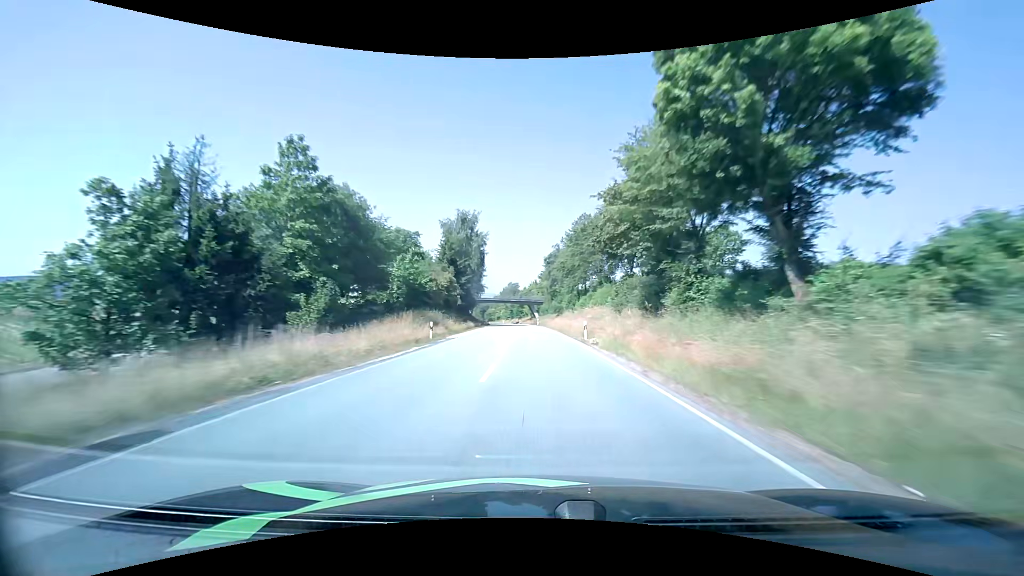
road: primary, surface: asphalt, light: Day
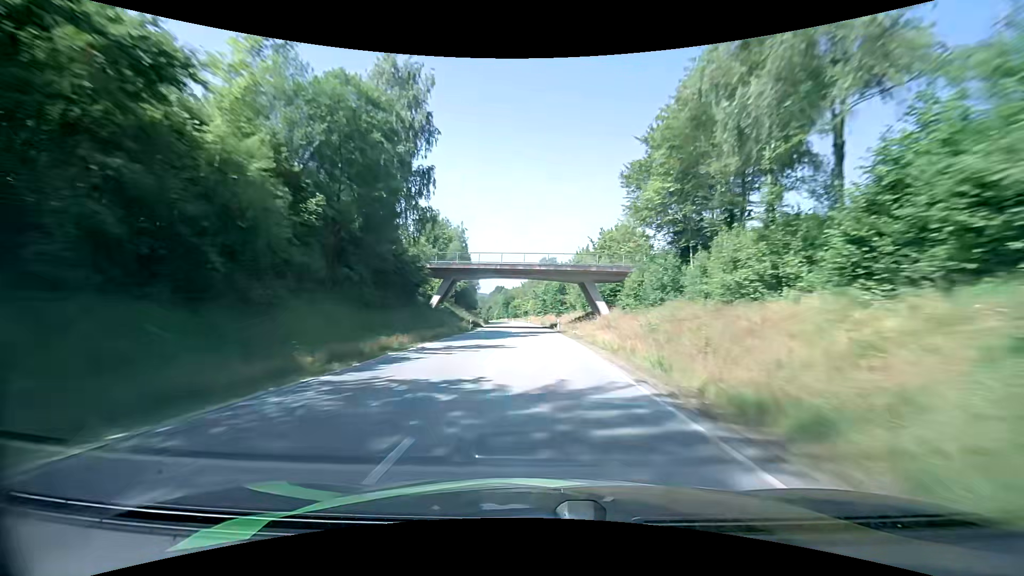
(-2.8, +79.4) m; -4°
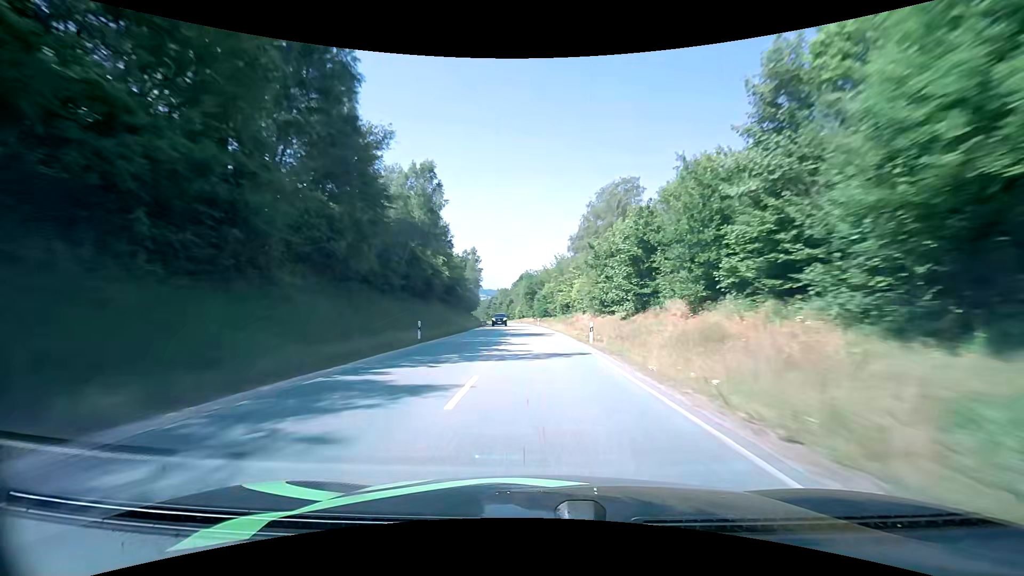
(-3.3, +78.3) m; -4°
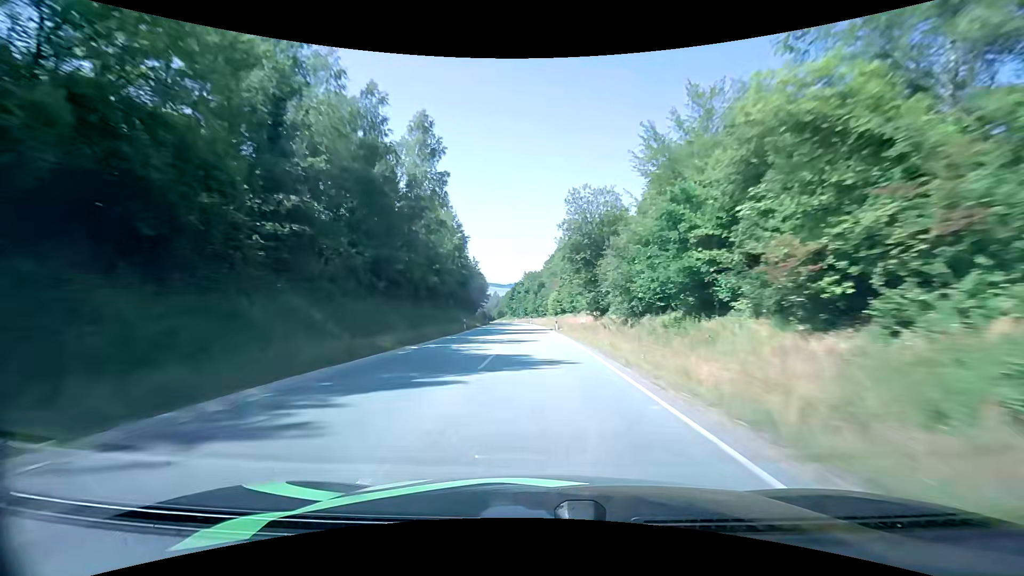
(-3.3, +78.0) m; -5°
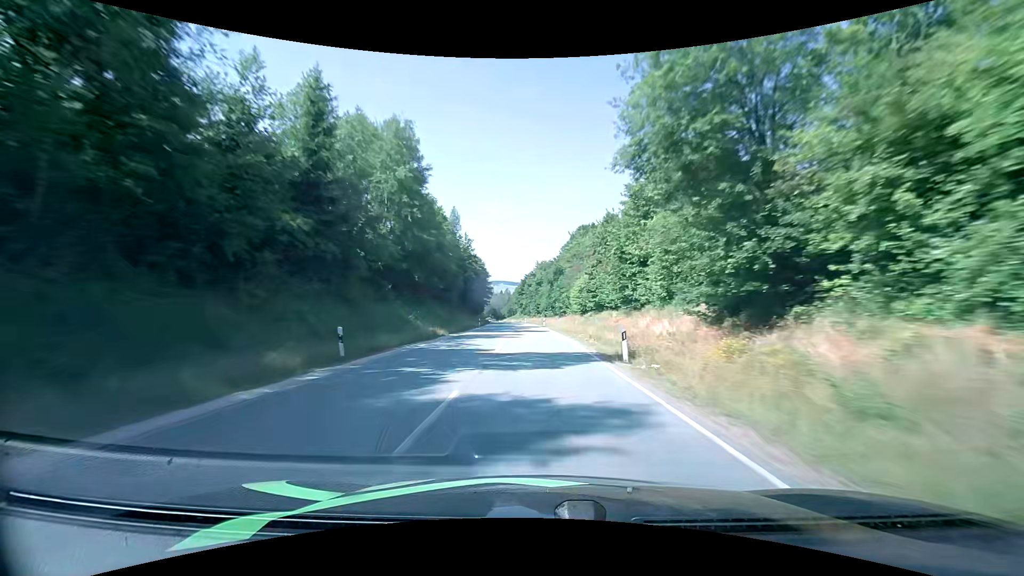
(-0.3, +31.1) m; -1°
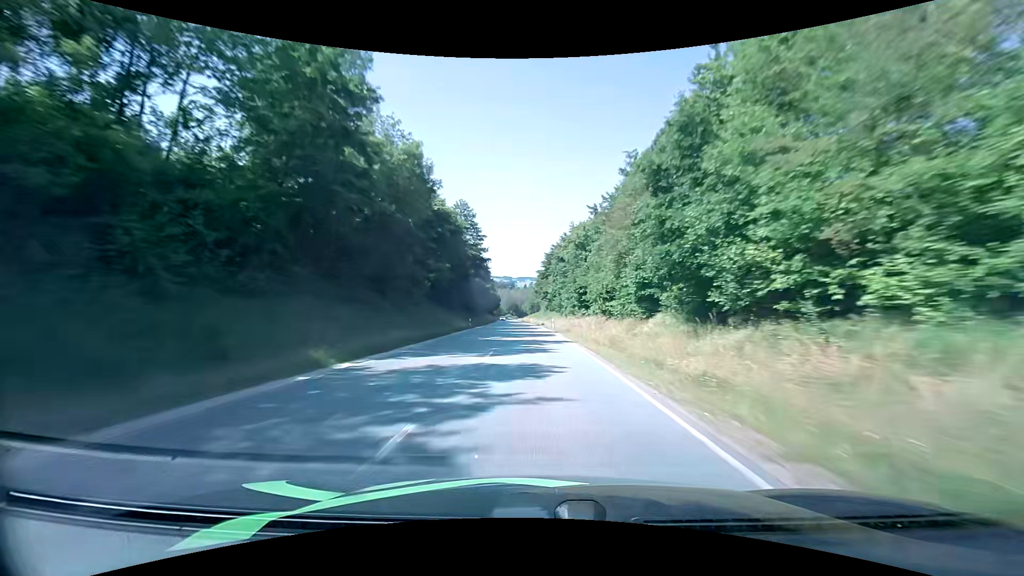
(-1.4, +62.1) m; -2°
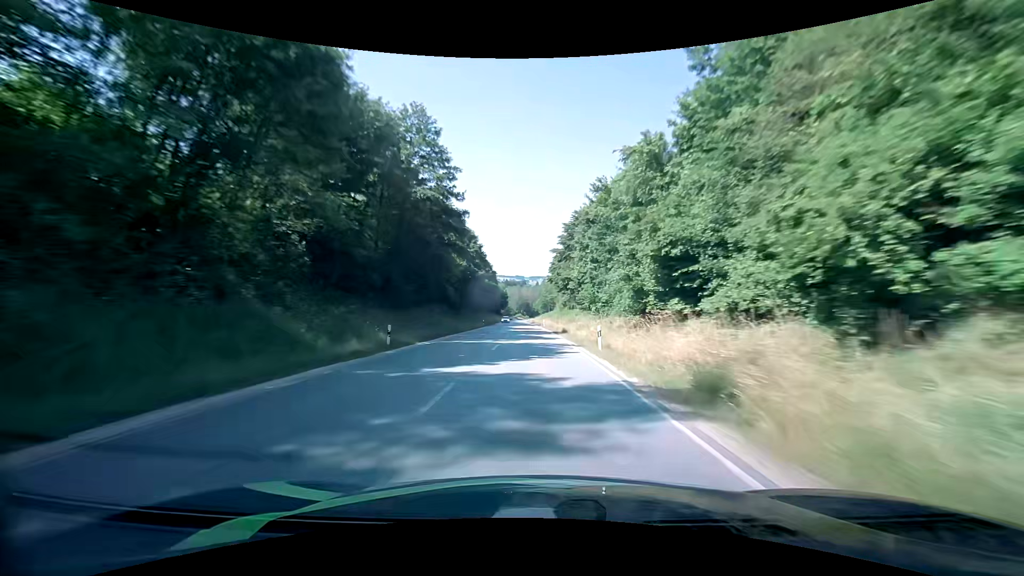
(-0.6, +31.3) m; -2°
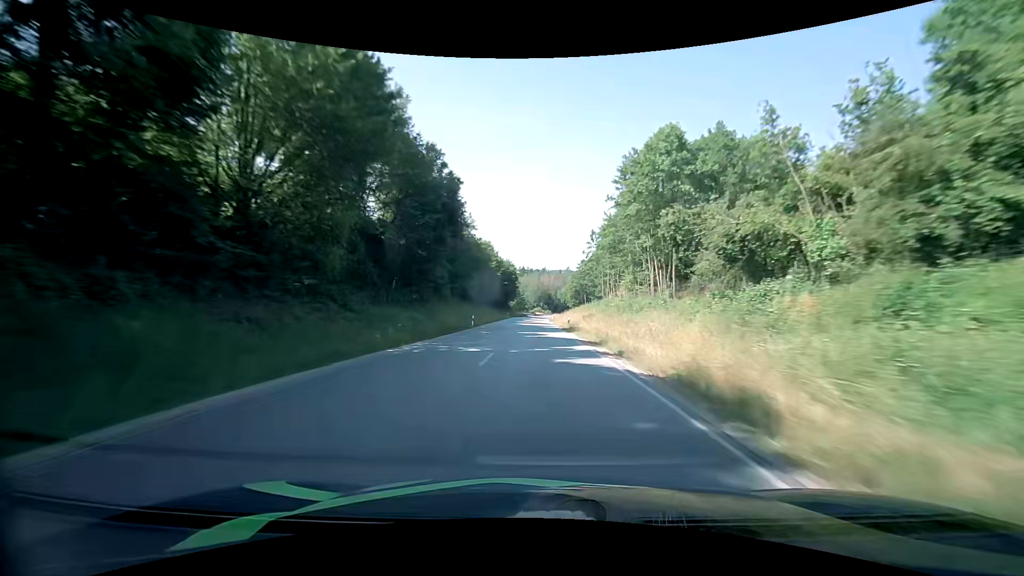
(-2.2, +78.1) m; -2°
(0, +10) (0, +20) (0, +30) (0, +40) (0, +50) (0, +60) (0, +70) (0, +80) (0, +90) (0, +100) m
